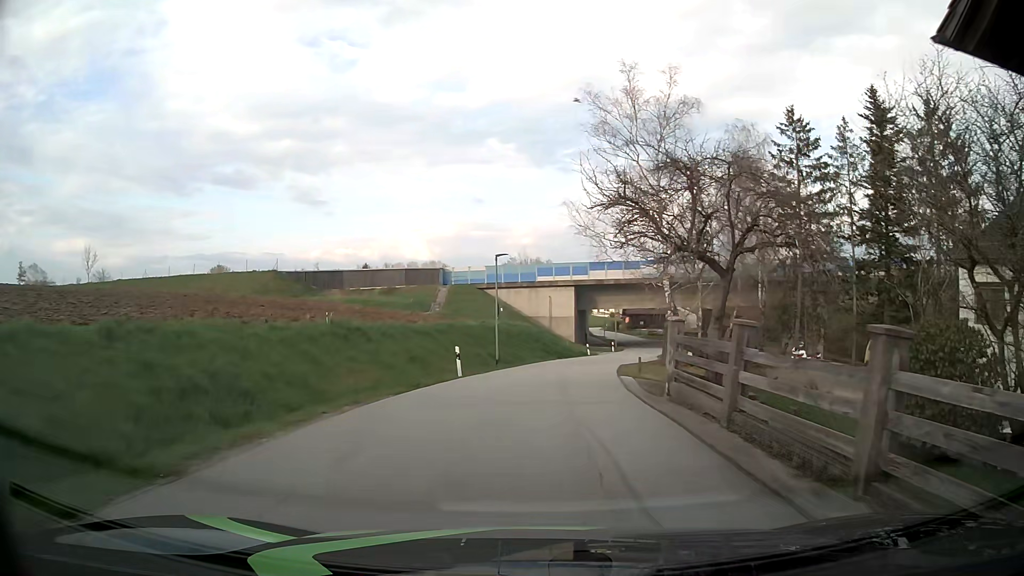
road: residential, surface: asphalt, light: Day
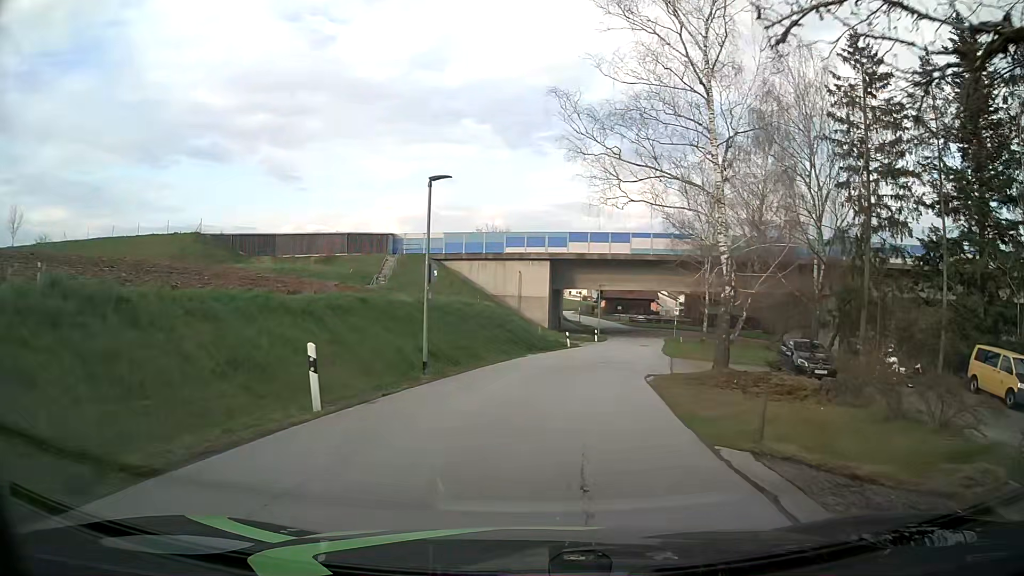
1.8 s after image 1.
(+0.4, +13.5) m; +4°
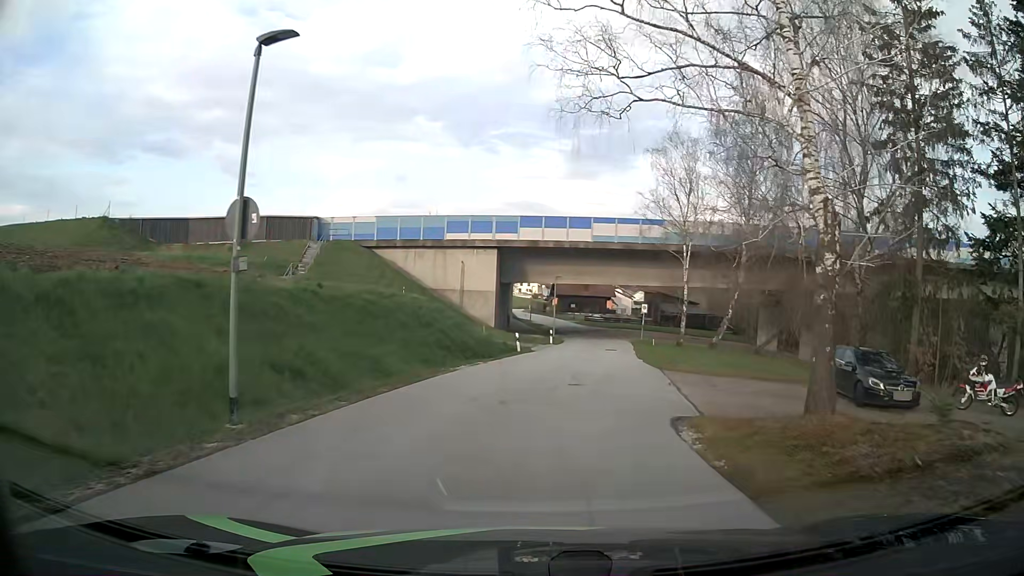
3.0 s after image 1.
(+0.3, +9.2) m; +4°
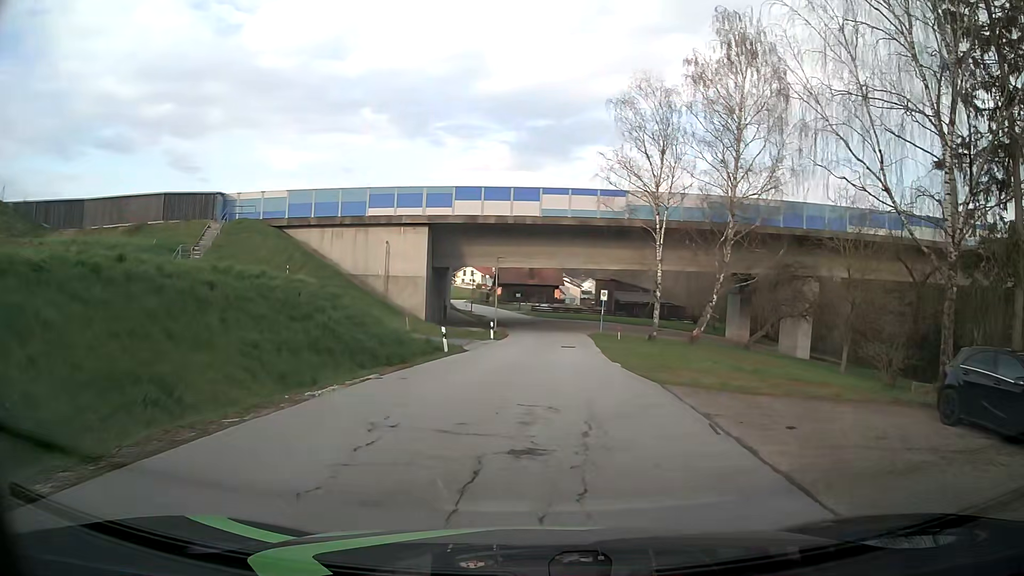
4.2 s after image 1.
(+0.4, +9.0) m; +5°
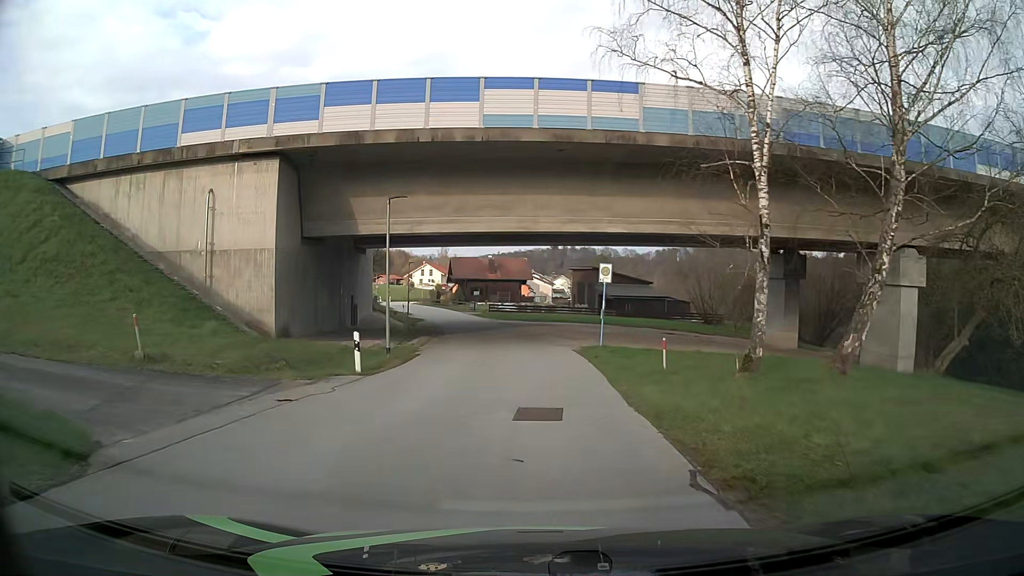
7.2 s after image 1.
(+1.0, +22.4) m; +2°
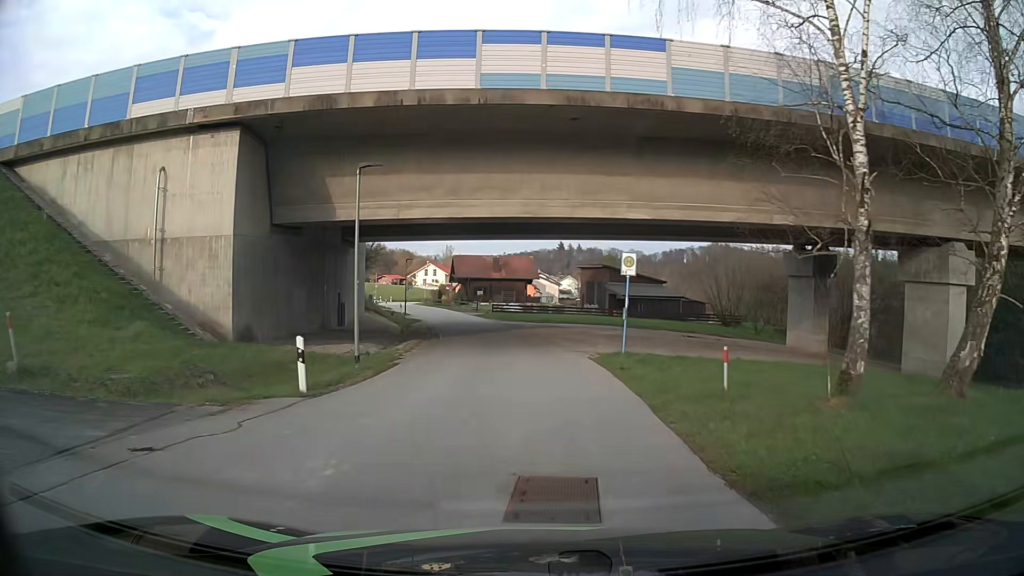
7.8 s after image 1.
(0.0, +4.5) m; -1°
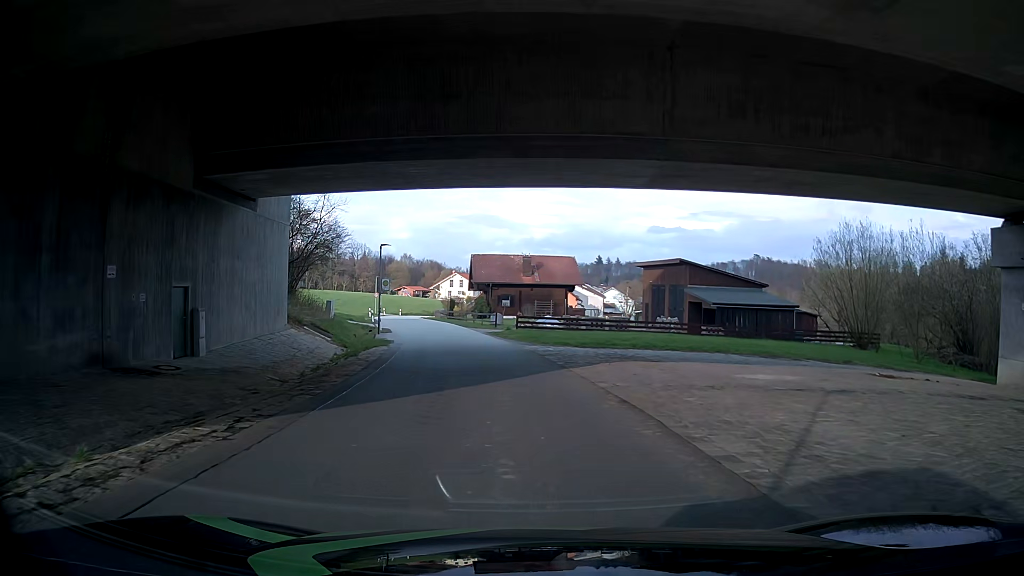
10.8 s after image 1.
(-0.5, +22.2) m; -4°
(0, +10) (0, +20) (-1, +30) (-3, +40) (-6, +49) (-8, +59) (-11, +69) (-13, +79) (-14, +88) (-13, +98) m
